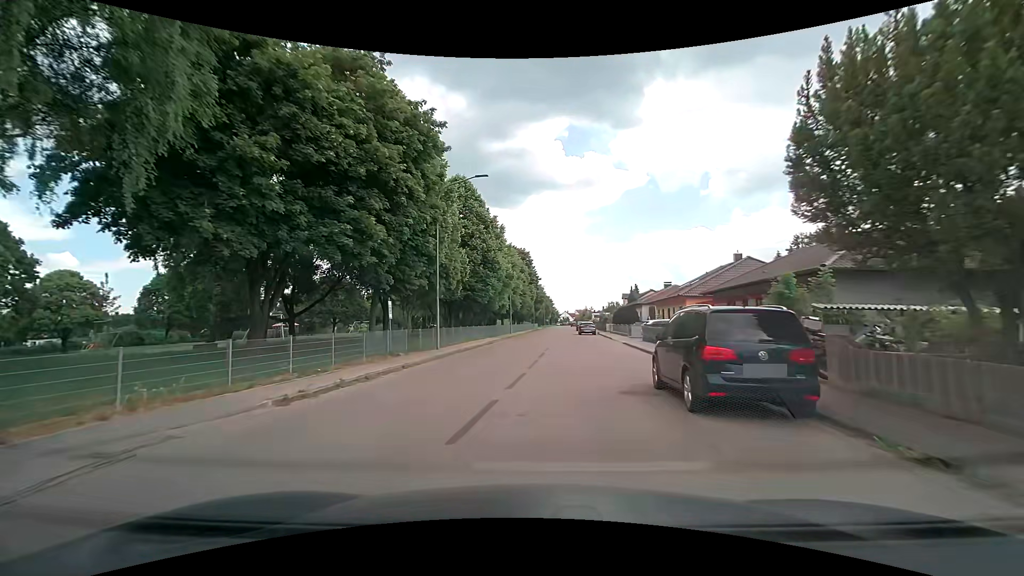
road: residential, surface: asphalt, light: Day
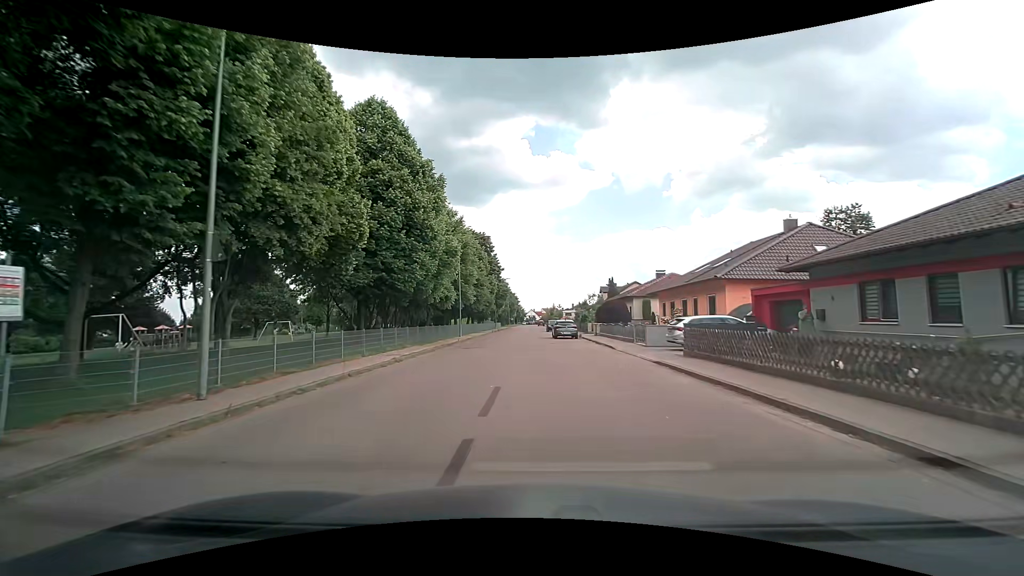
(+0.6, +16.7) m; +4°
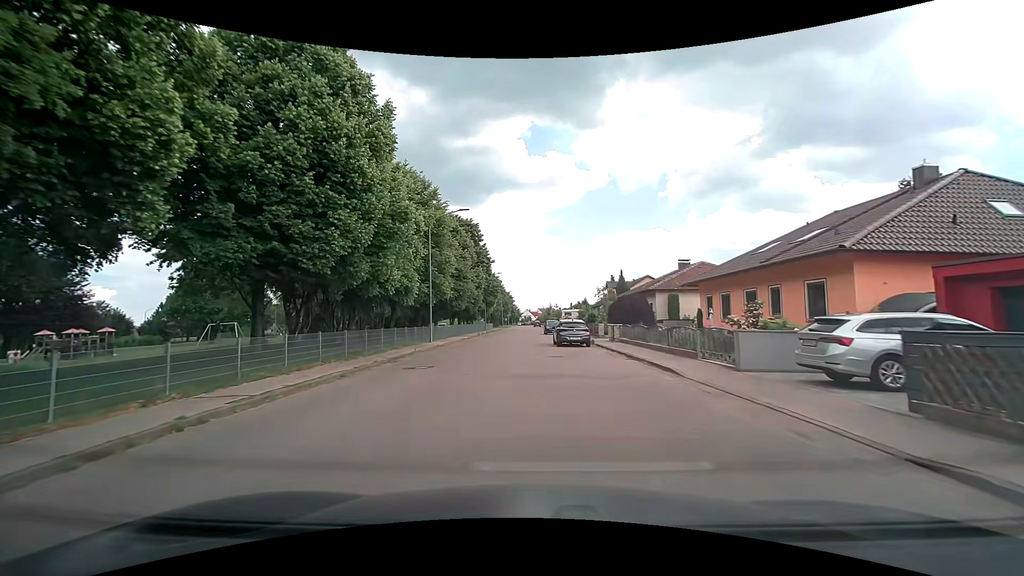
(+0.1, +11.4) m; +1°
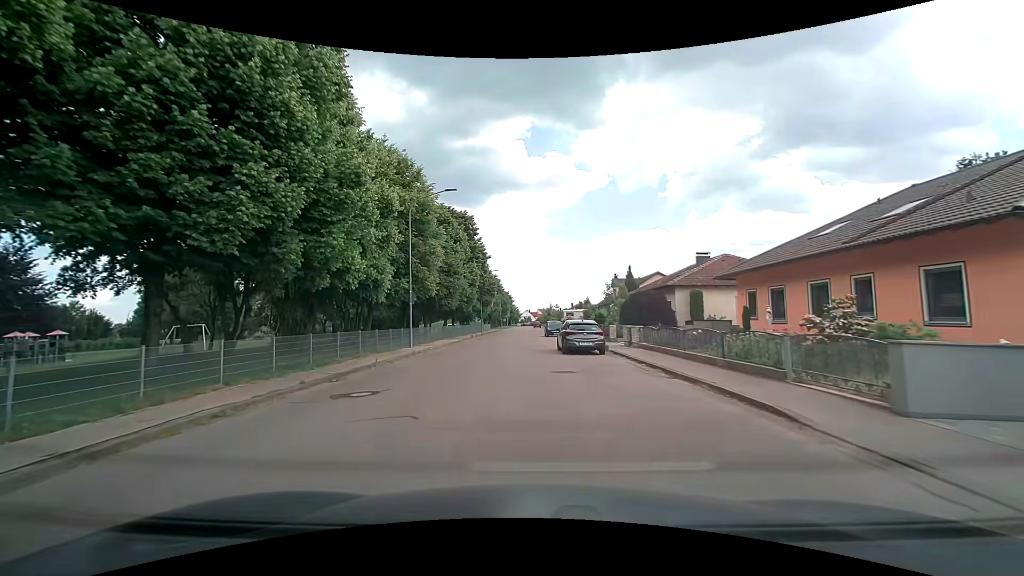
(0.0, +5.6) m; -1°
